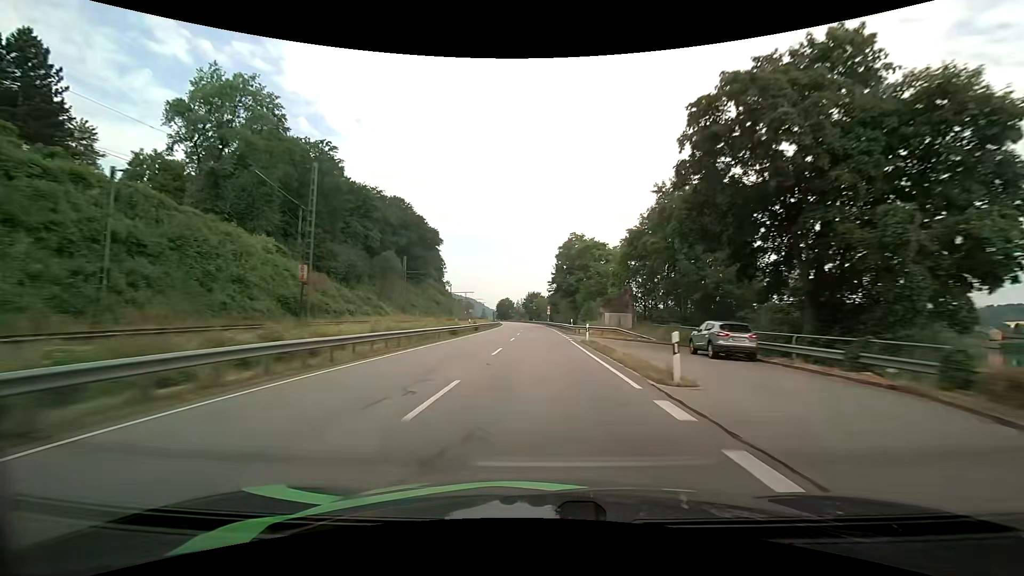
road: primary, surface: asphalt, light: Day
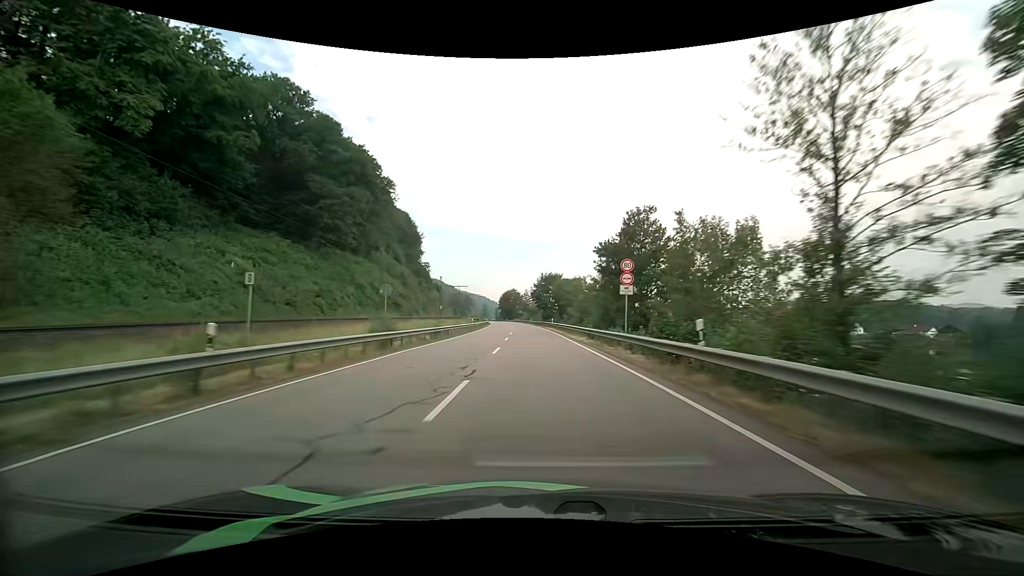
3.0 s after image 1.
(-1.4, +83.4) m; -2°
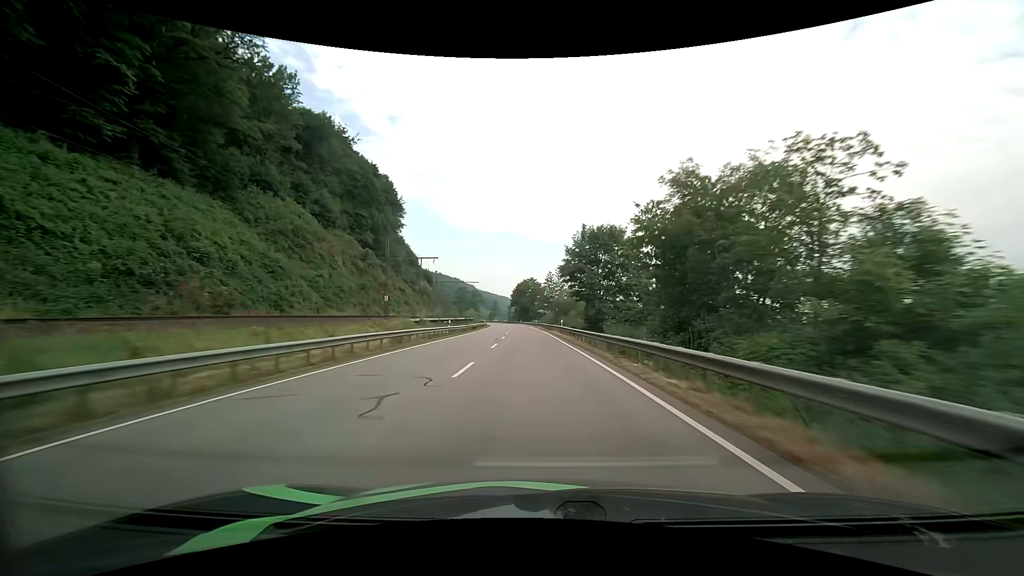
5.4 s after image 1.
(-1.6, +66.8) m; -3°
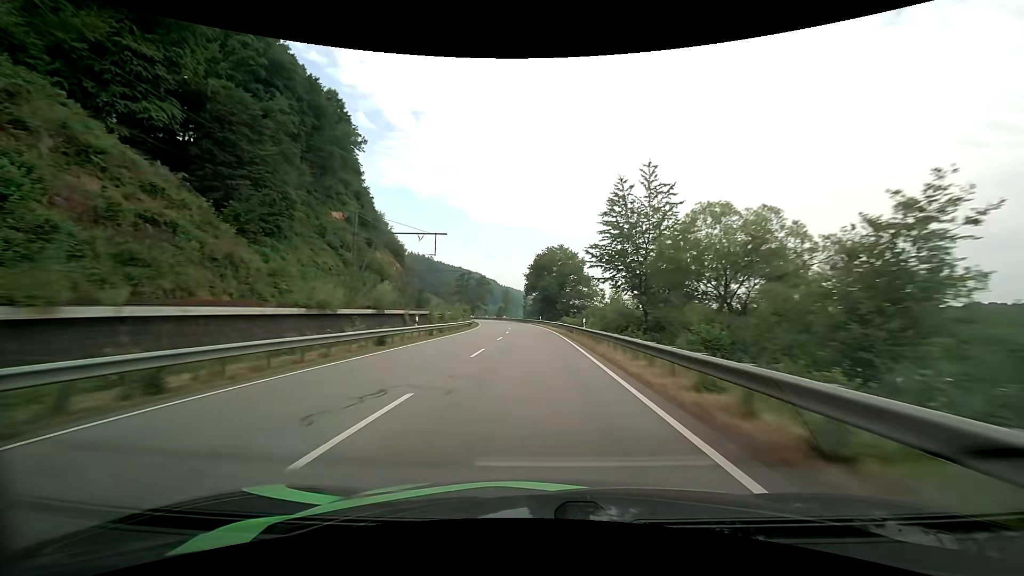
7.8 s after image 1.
(-1.6, +66.4) m; -3°
